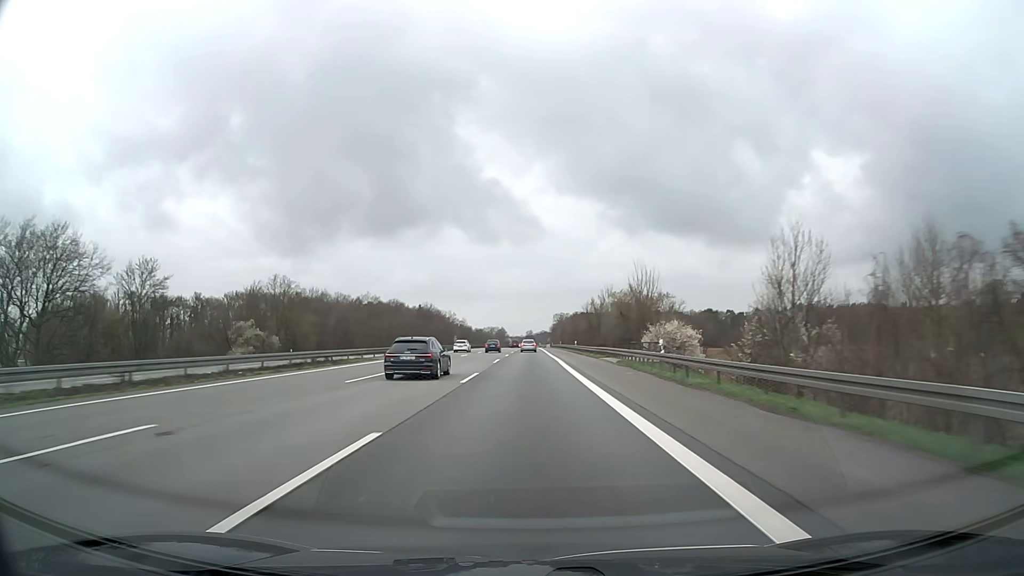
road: motorway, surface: asphalt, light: Day
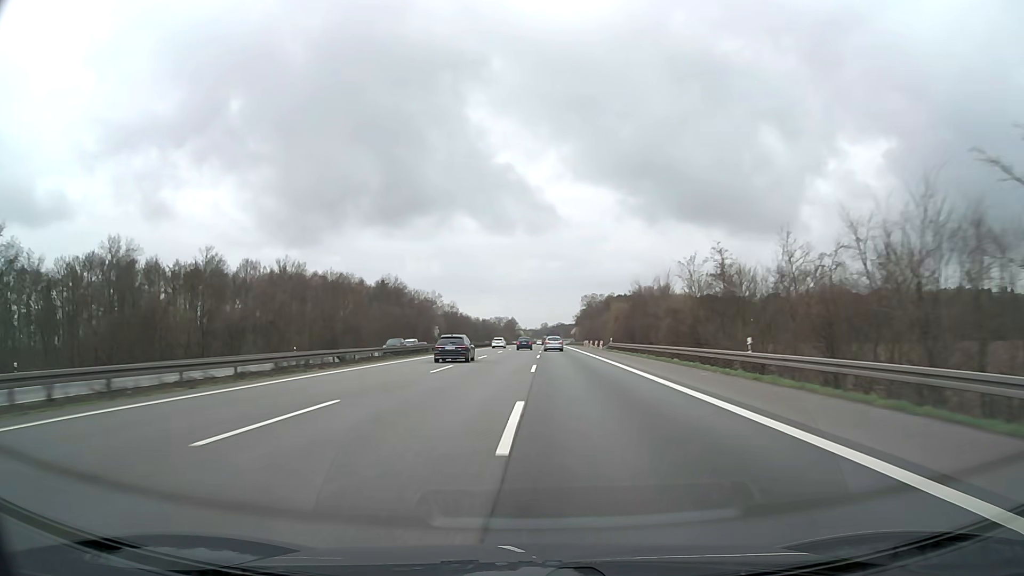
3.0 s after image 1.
(-1.3, +104.2) m; -1°
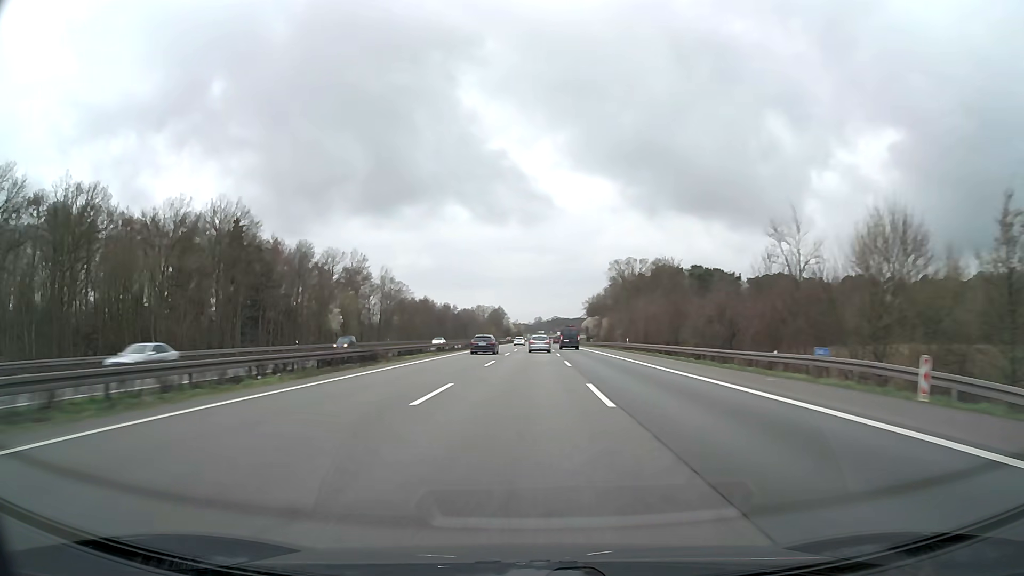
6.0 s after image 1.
(+0.8, +102.5) m; +1°
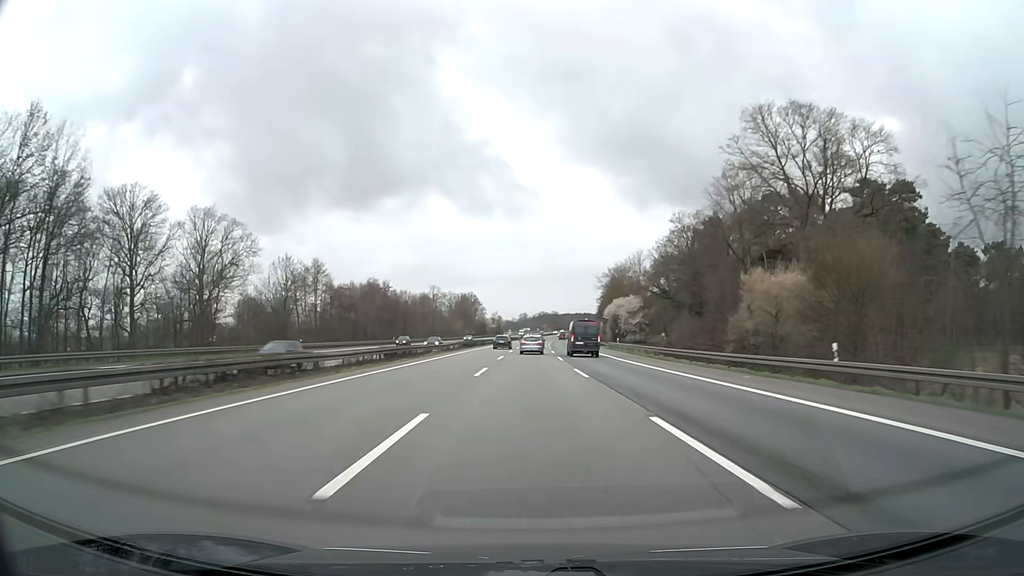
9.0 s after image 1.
(+0.8, +97.2) m; +1°
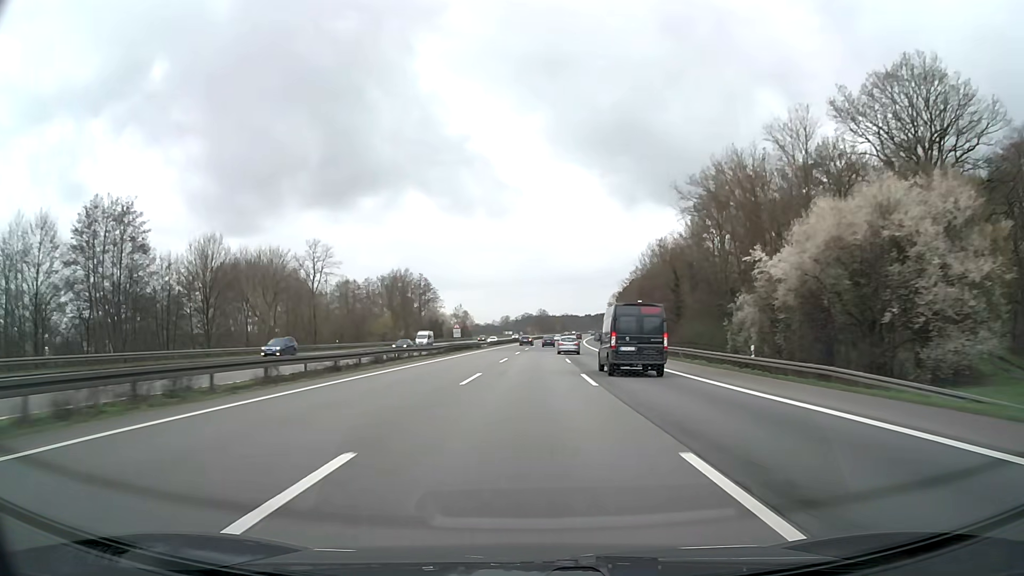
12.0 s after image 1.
(+1.3, +93.9) m; +1°
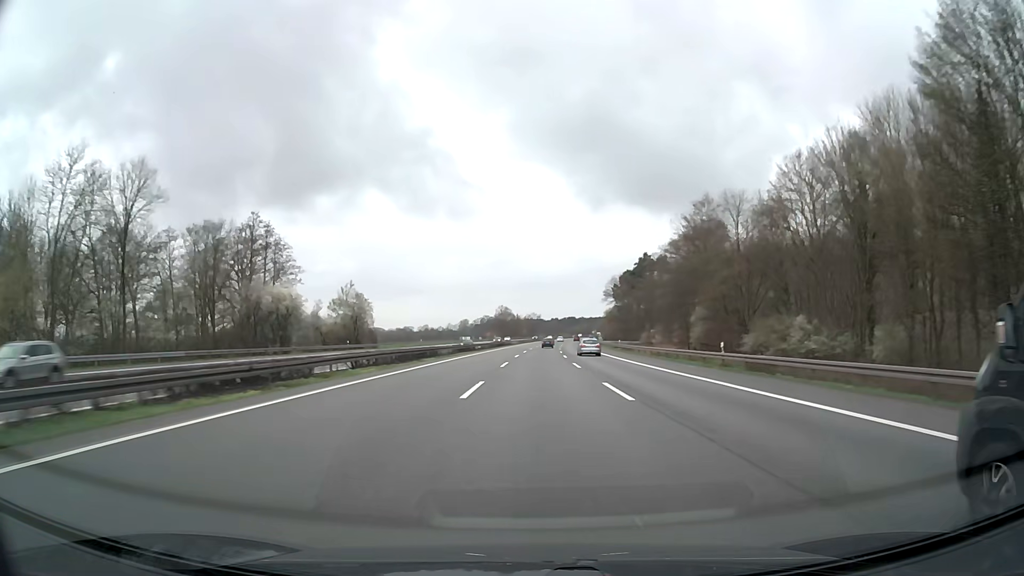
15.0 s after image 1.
(+2.3, +94.4) m; +3°
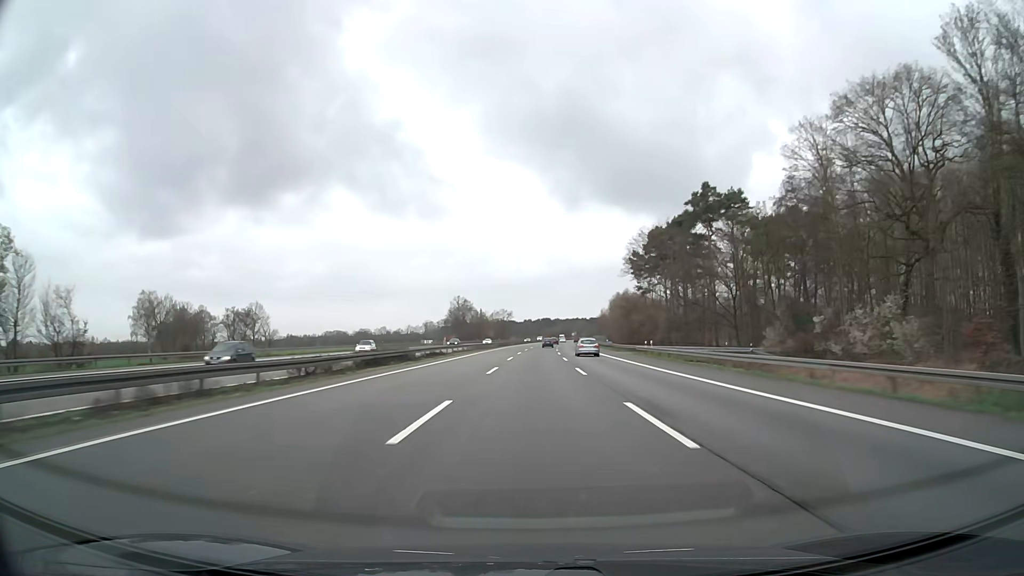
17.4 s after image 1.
(+1.8, +79.1) m; +2°
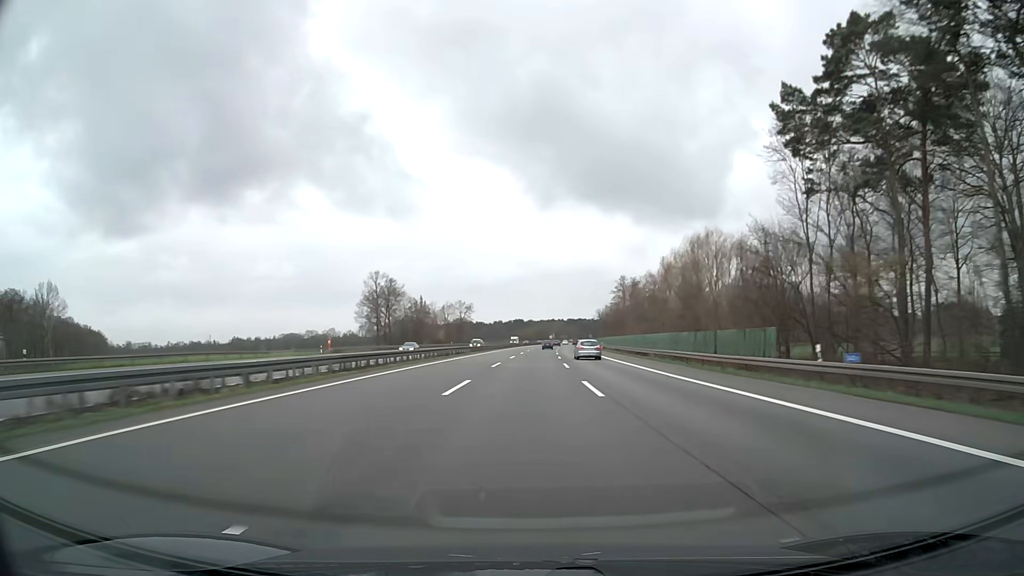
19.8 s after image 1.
(+1.7, +82.5) m; +2°
(0, +10) (0, +20) (0, +30) (0, +40) (+1, +50) (+1, +60) (+1, +70) (+1, +80) (+2, +90) (+2, +100) m
